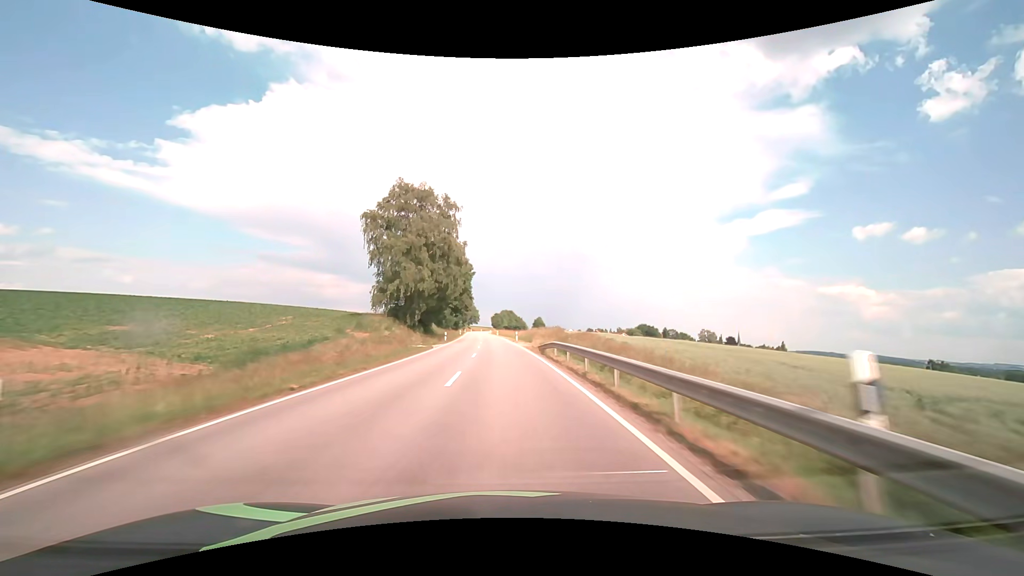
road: secondary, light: Day
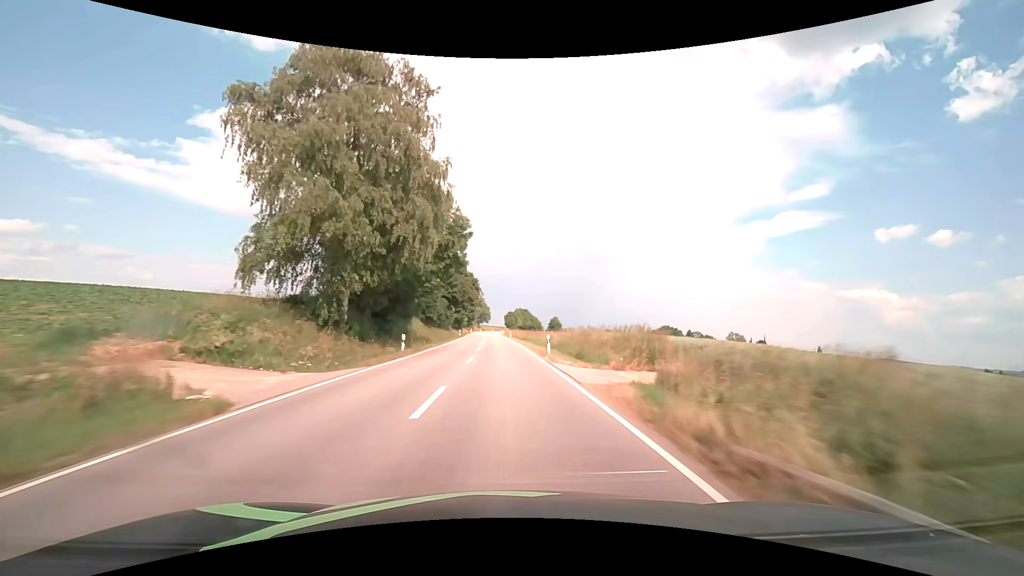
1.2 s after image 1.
(-0.4, +28.3) m; -2°
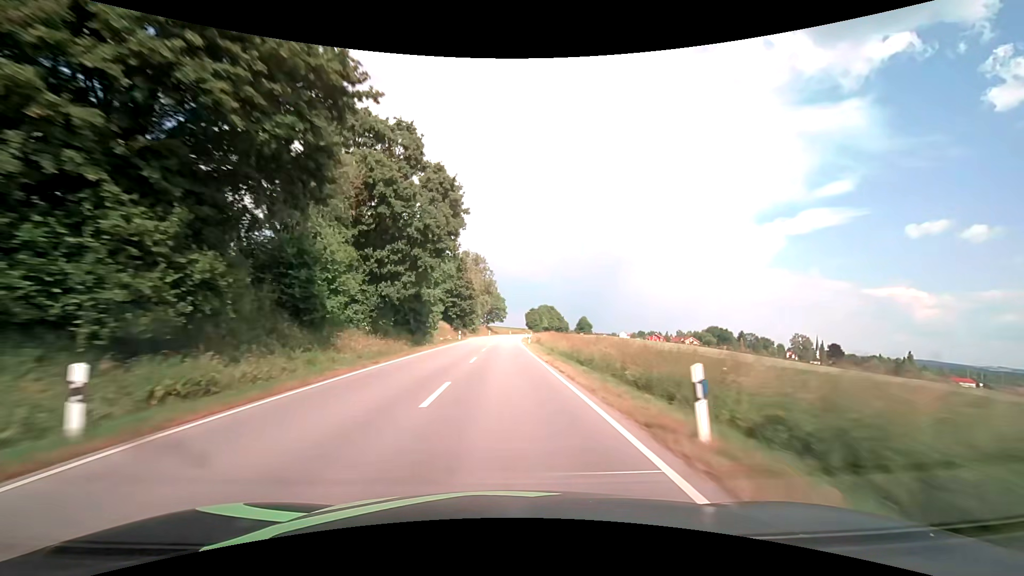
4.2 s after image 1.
(-1.6, +70.8) m; -2°
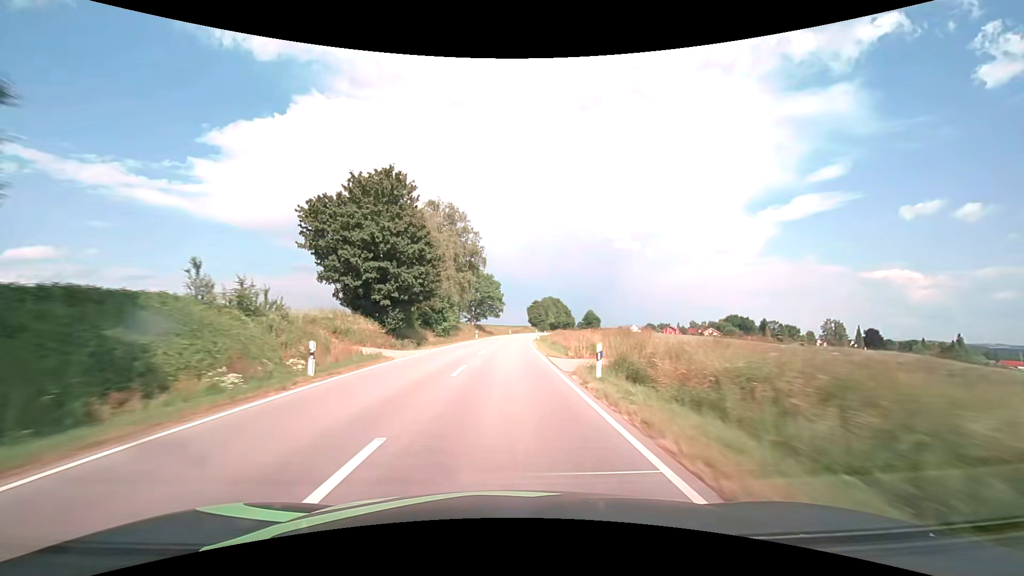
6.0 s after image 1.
(0.0, +42.6) m; 0°
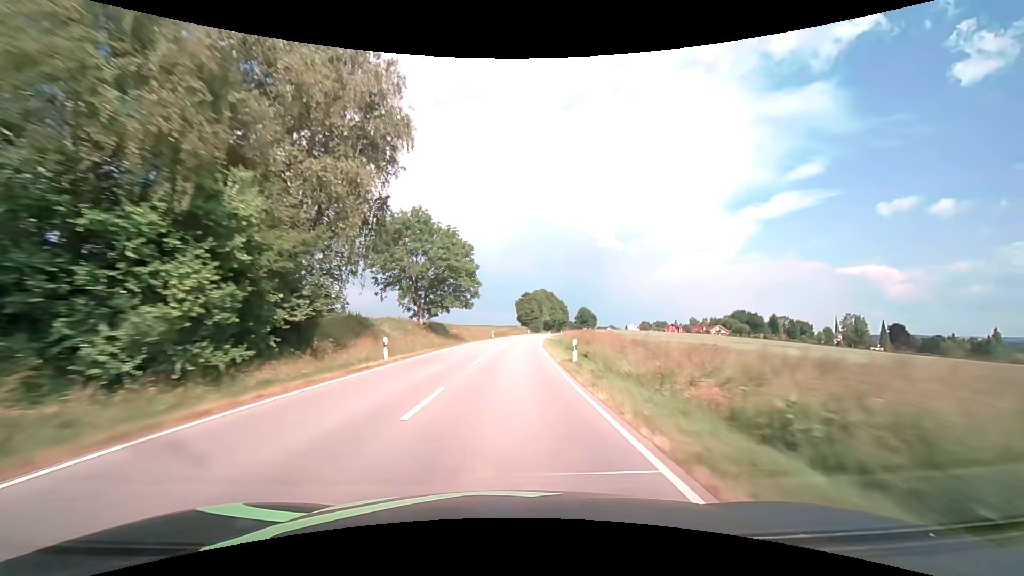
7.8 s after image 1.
(+0.7, +42.6) m; +2°
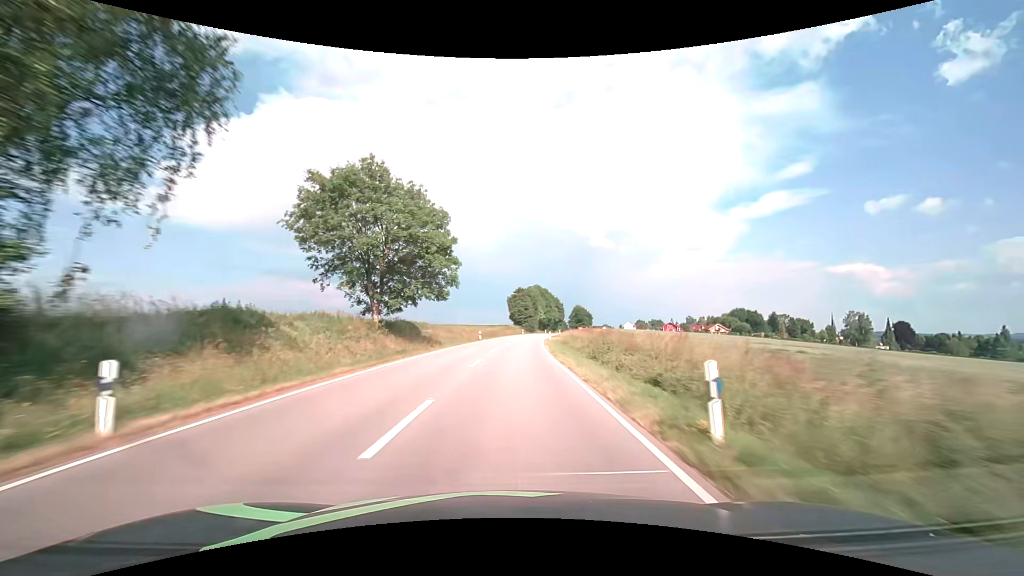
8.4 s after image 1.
(+0.2, +14.2) m; +1°
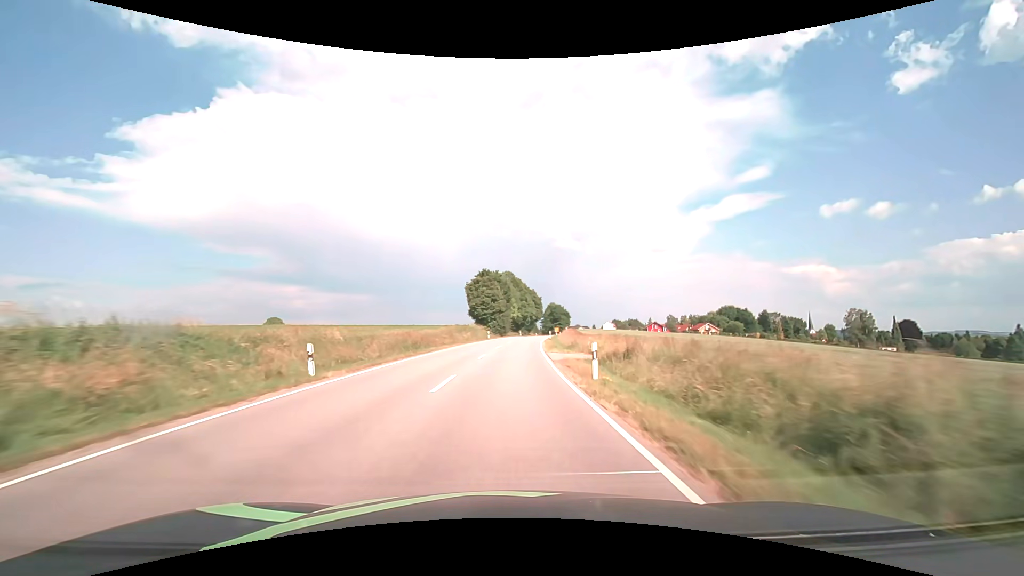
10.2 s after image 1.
(+1.2, +42.3) m; +4°
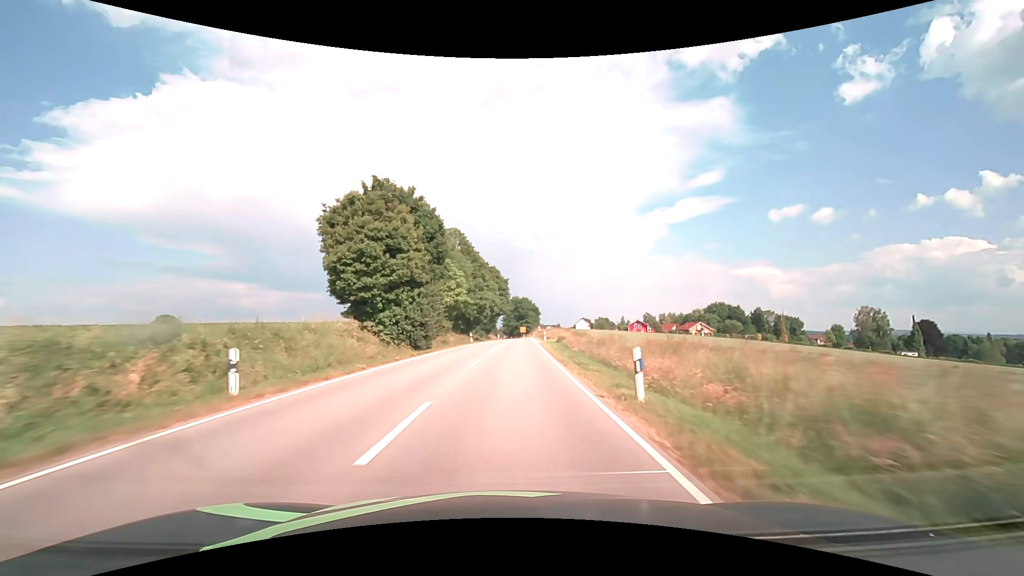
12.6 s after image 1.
(+2.1, +53.3) m; +5°
(0, +10) (0, +20) (+1, +30) (+1, +40) (+1, +50) (+2, +60) (+2, +70) (+3, +80) (+3, +90) (+3, +100) m
